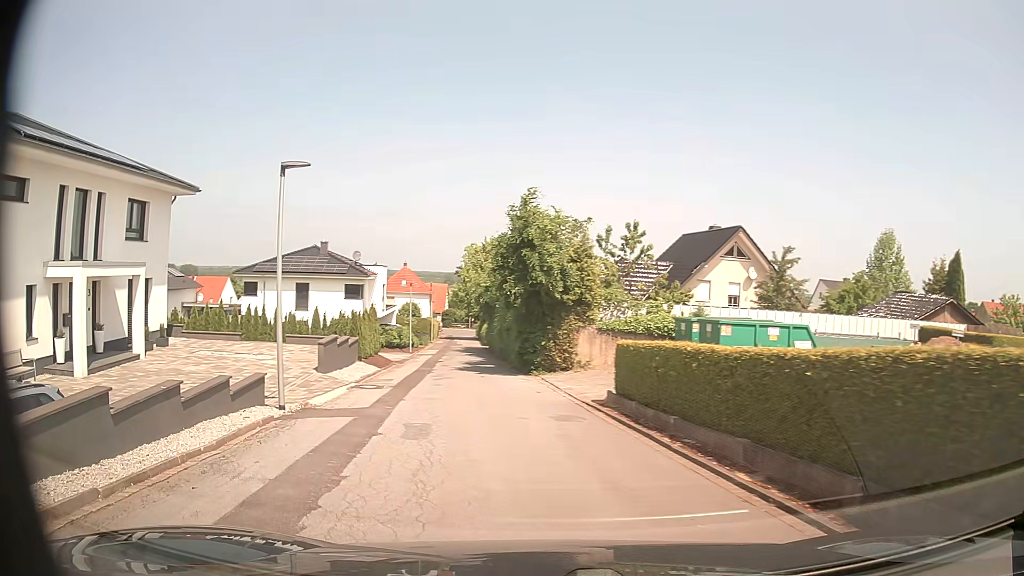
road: residential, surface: asphalt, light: Day
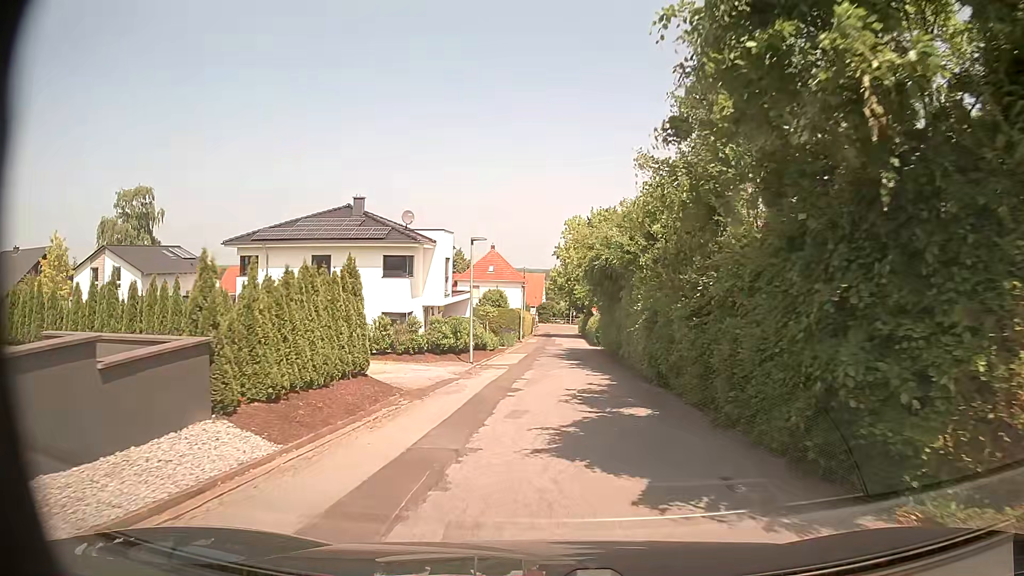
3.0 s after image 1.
(-2.6, +19.4) m; -10°
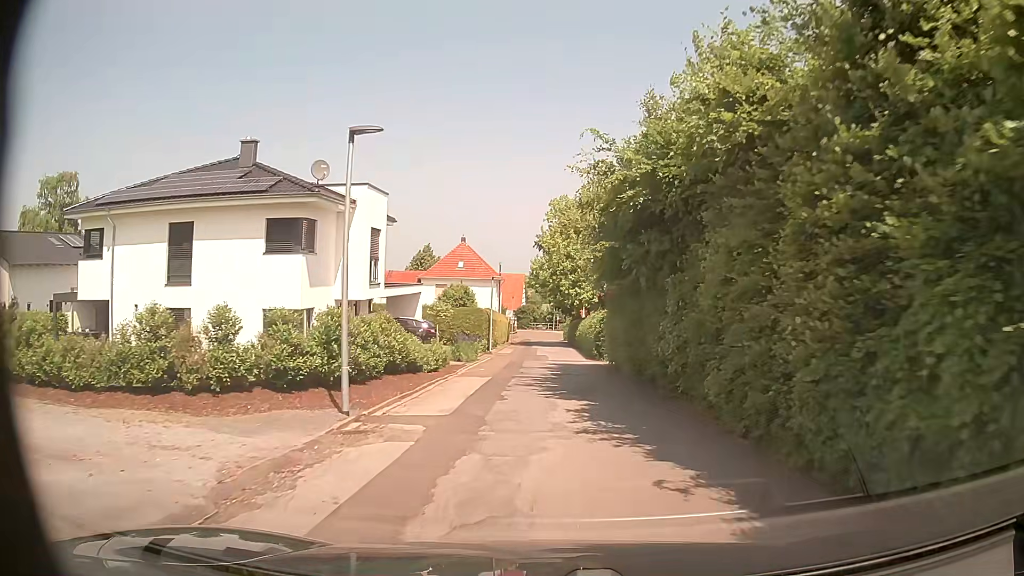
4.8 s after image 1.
(0.0, +14.3) m; +3°
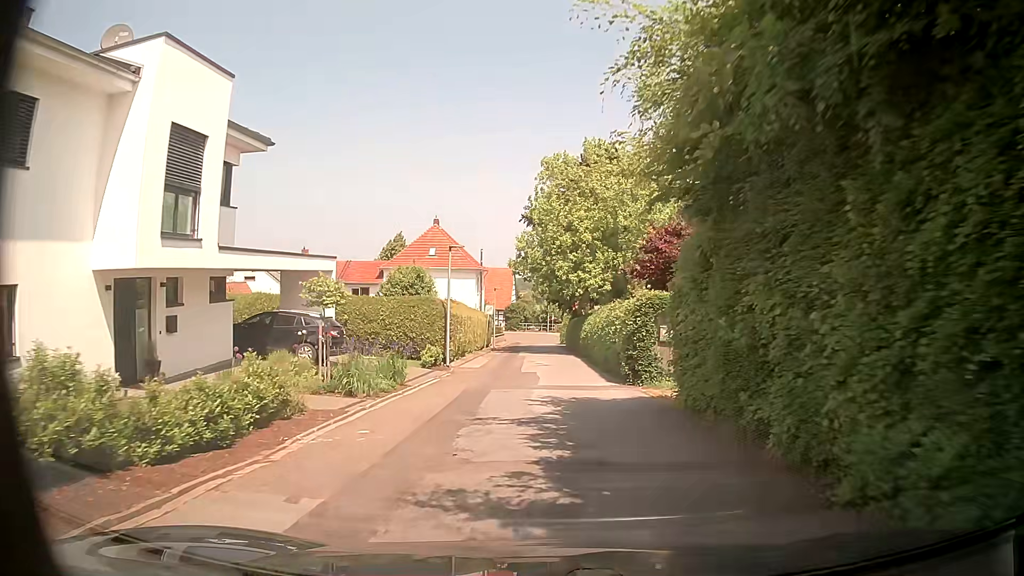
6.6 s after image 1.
(-0.2, +15.2) m; -1°
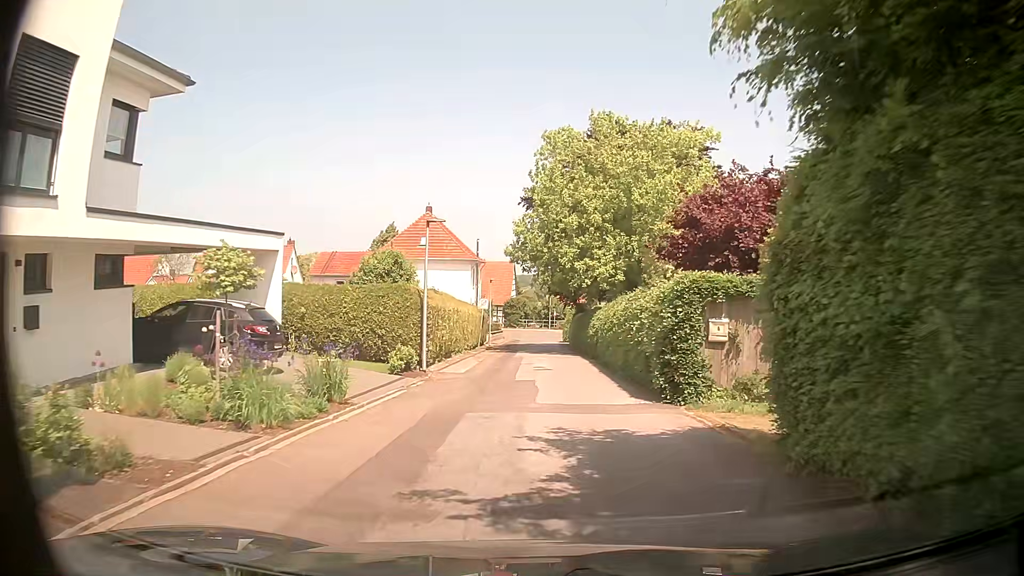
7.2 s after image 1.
(0.0, +5.2) m; +1°
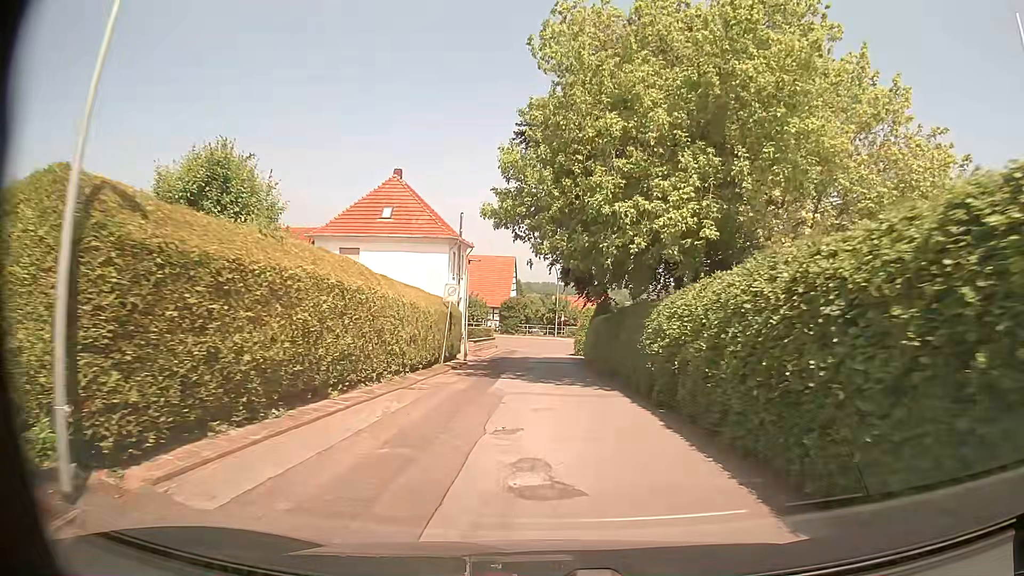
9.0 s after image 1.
(-0.2, +16.2) m; -2°
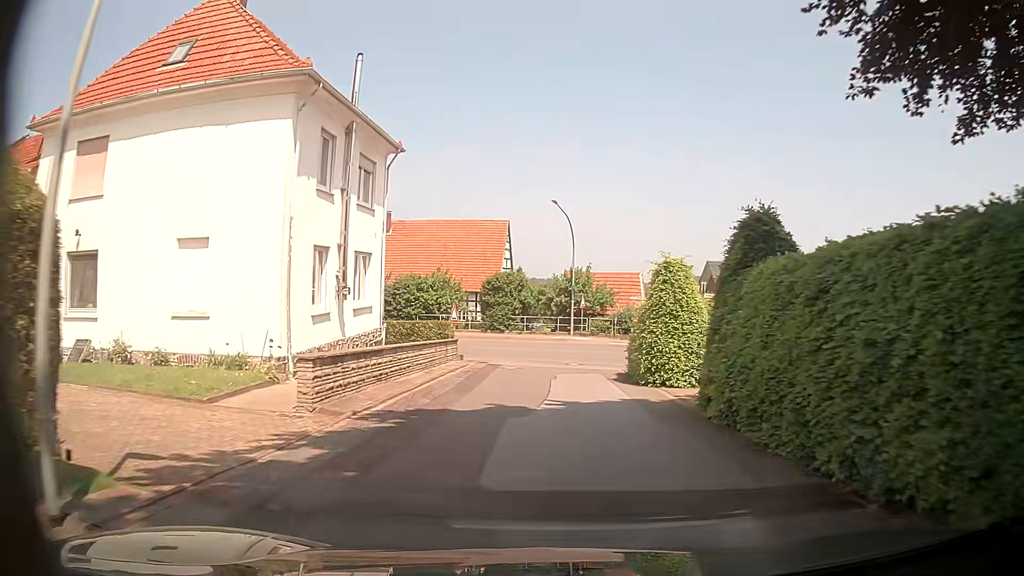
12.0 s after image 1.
(+0.1, +26.4) m; +1°
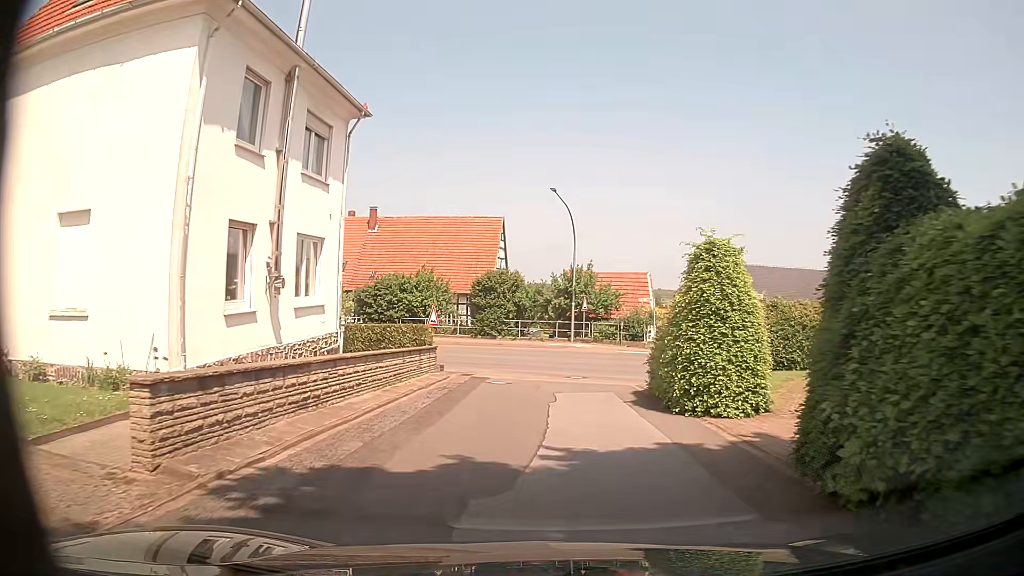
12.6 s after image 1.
(-0.1, +4.6) m; -2°
